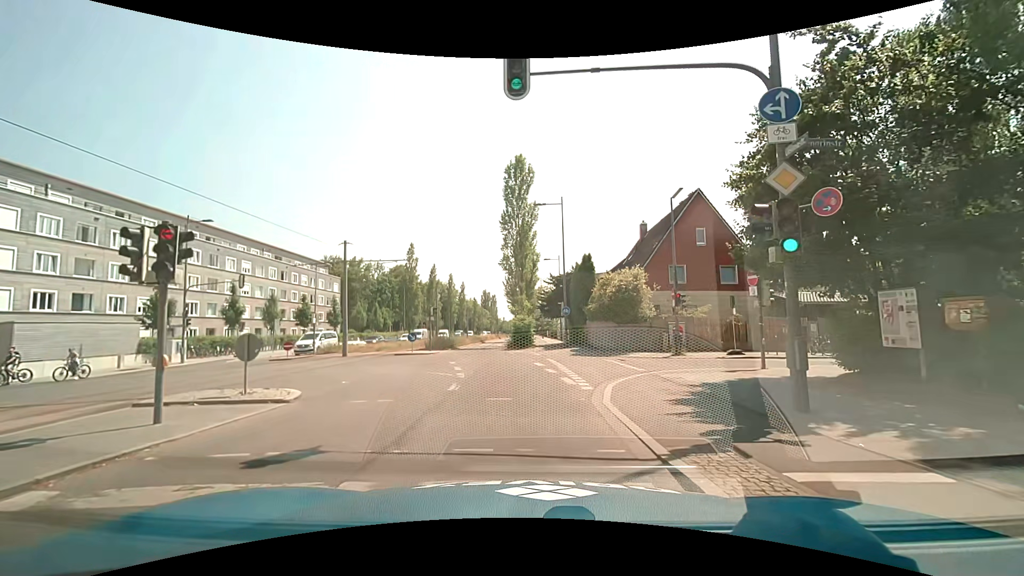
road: secondary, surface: asphalt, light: Day
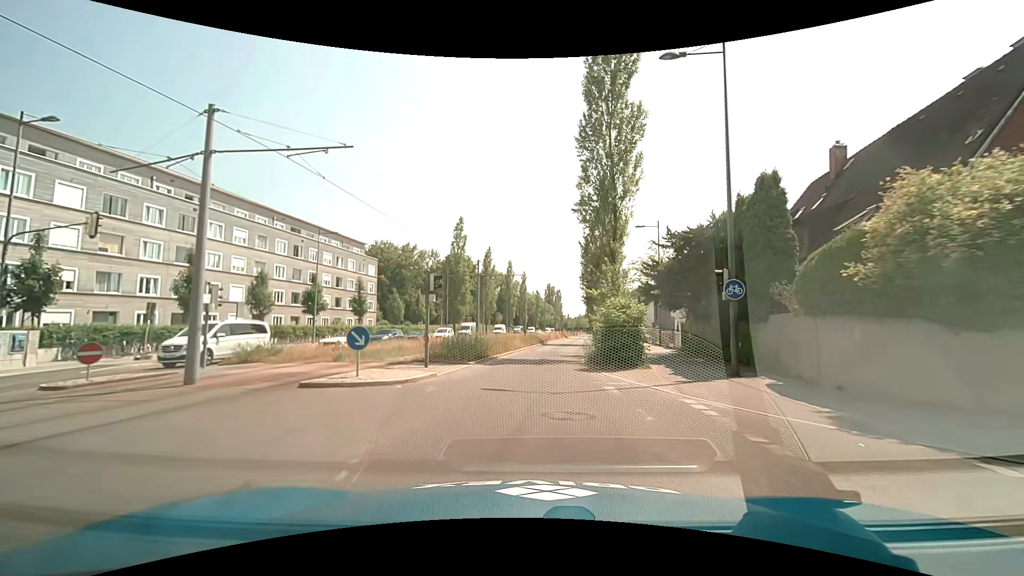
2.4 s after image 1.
(-1.6, +20.1) m; -8°
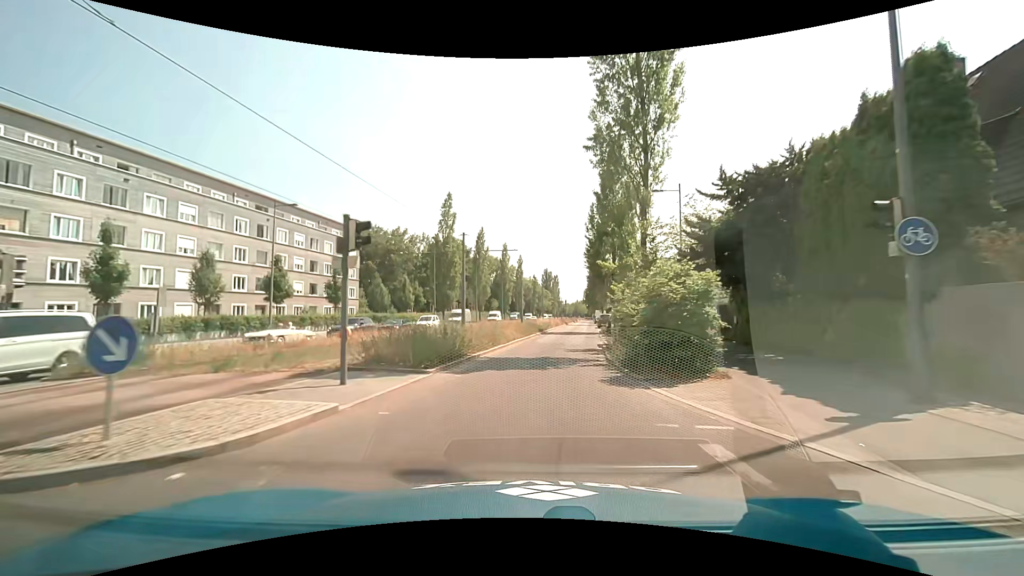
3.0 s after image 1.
(0.0, +7.2) m; +1°
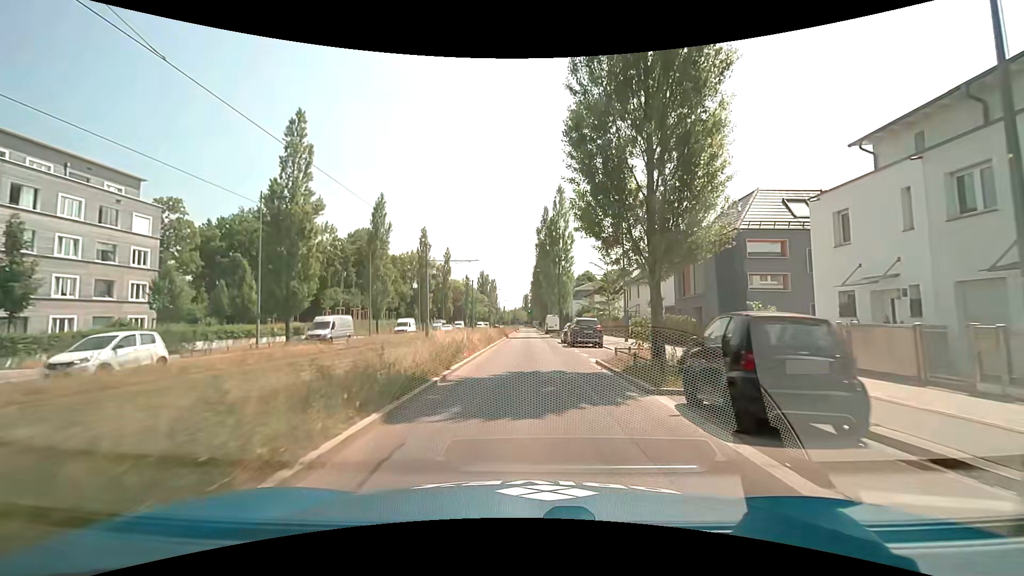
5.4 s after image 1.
(+1.7, +28.5) m; +7°
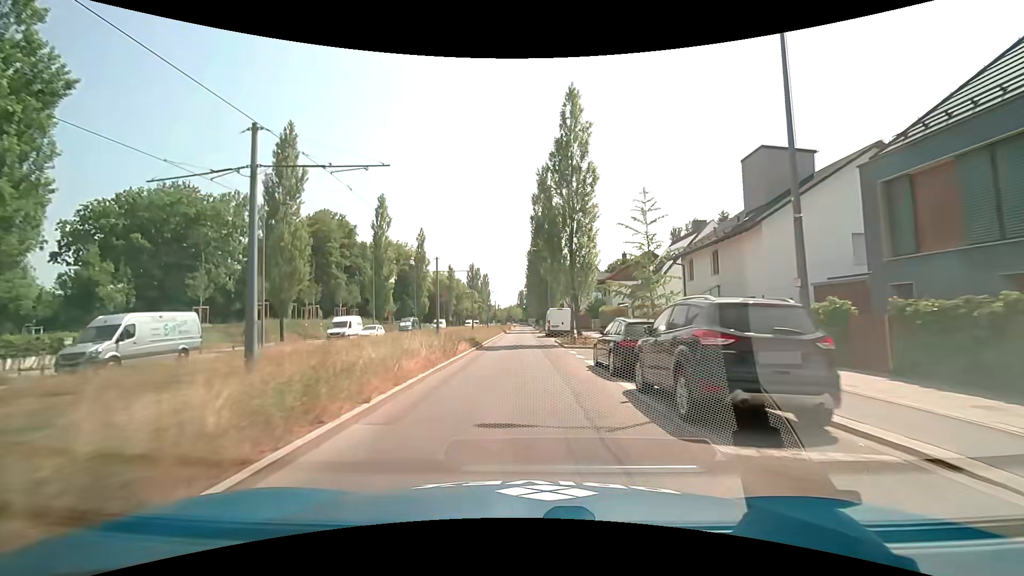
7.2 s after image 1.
(+0.3, +21.9) m; +1°
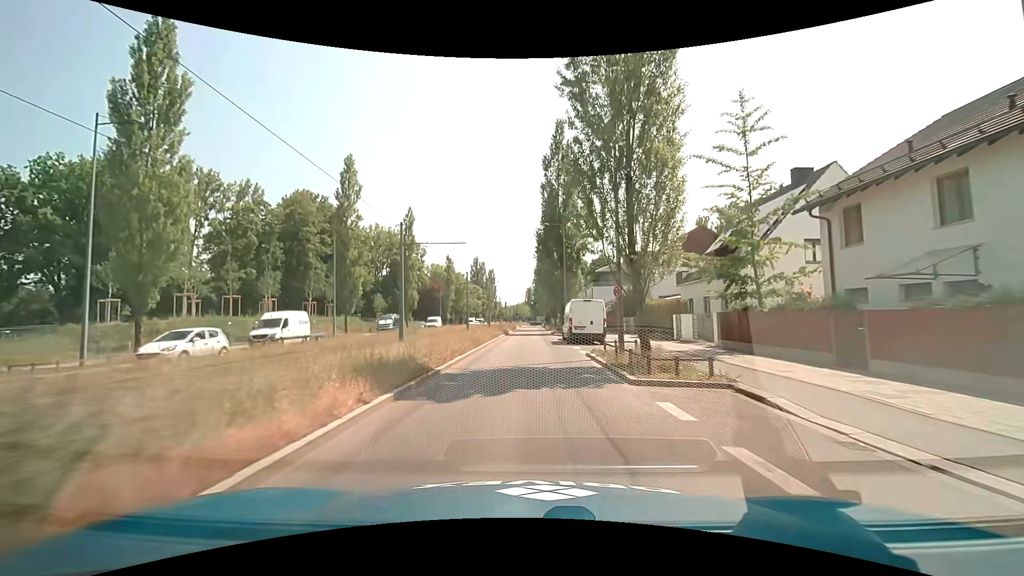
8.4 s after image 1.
(-0.1, +14.9) m; -1°
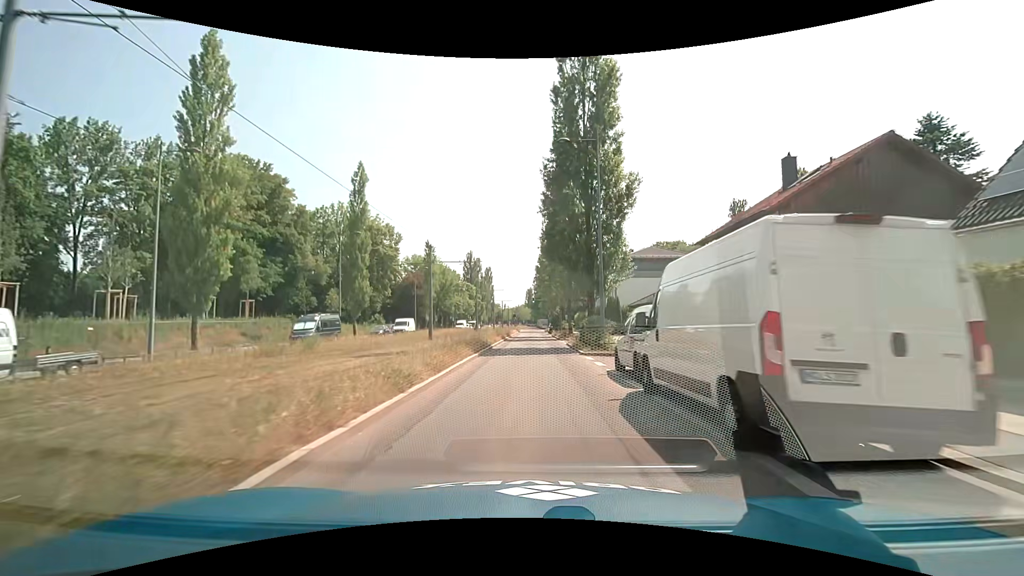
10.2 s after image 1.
(-0.2, +22.6) m; -1°
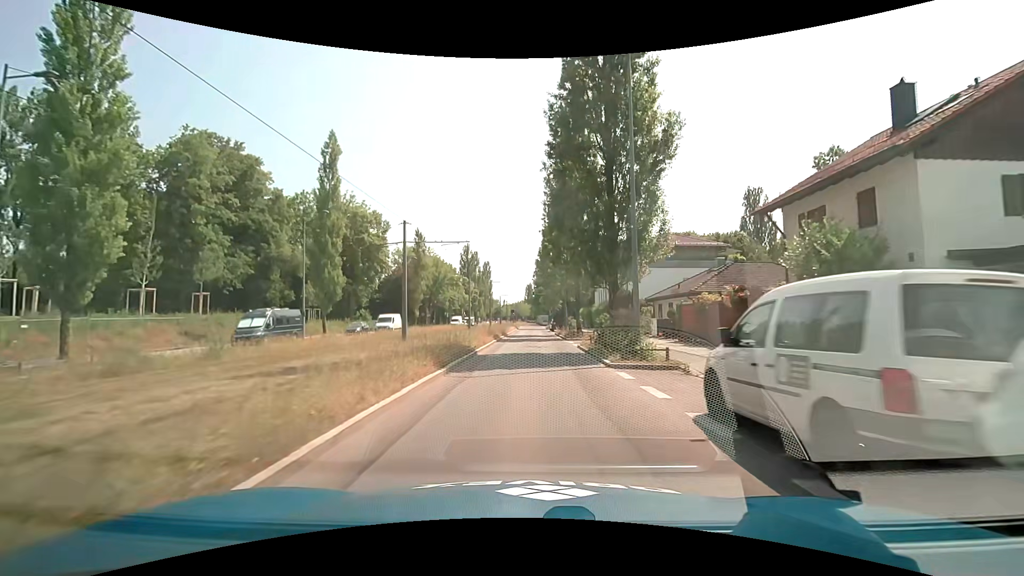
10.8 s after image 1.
(0.0, +7.6) m; 0°
(0, +10) (0, +20) (0, +30) (0, +40) (0, +50) (0, +60) (0, +70) (0, +80) (0, +90) (0, +100) m
